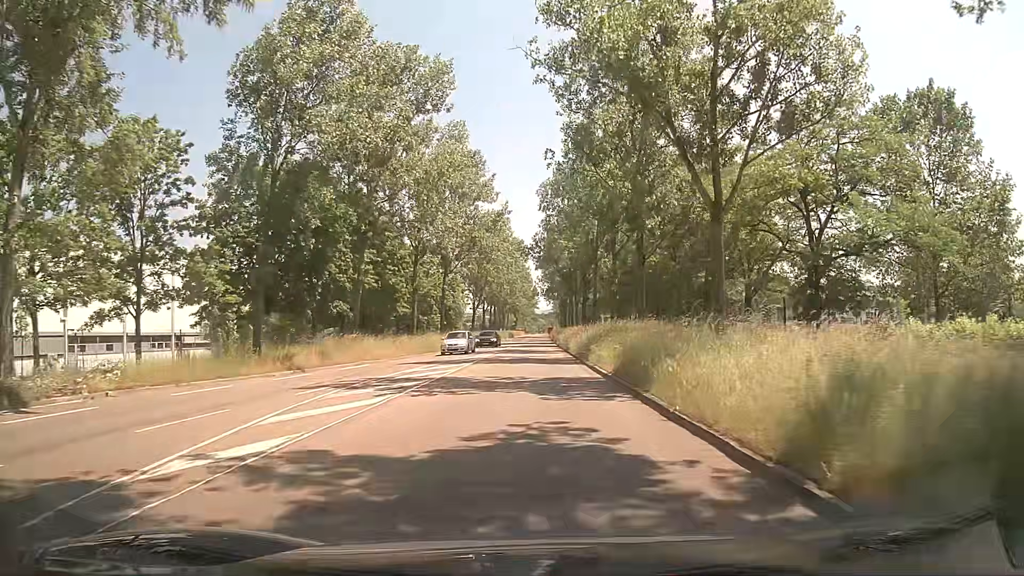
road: secondary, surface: asphalt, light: Day
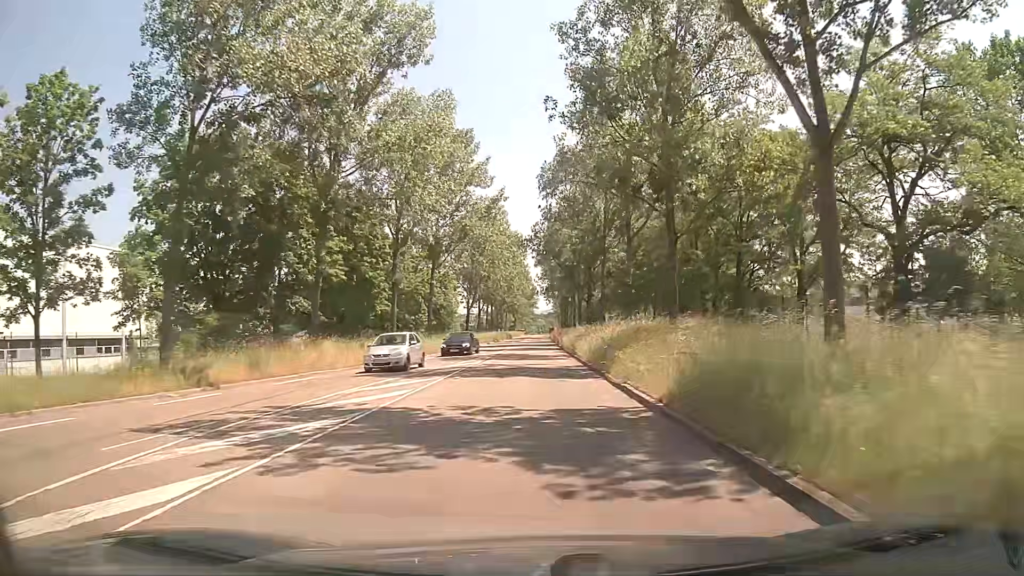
(0.0, +7.4) m; 0°
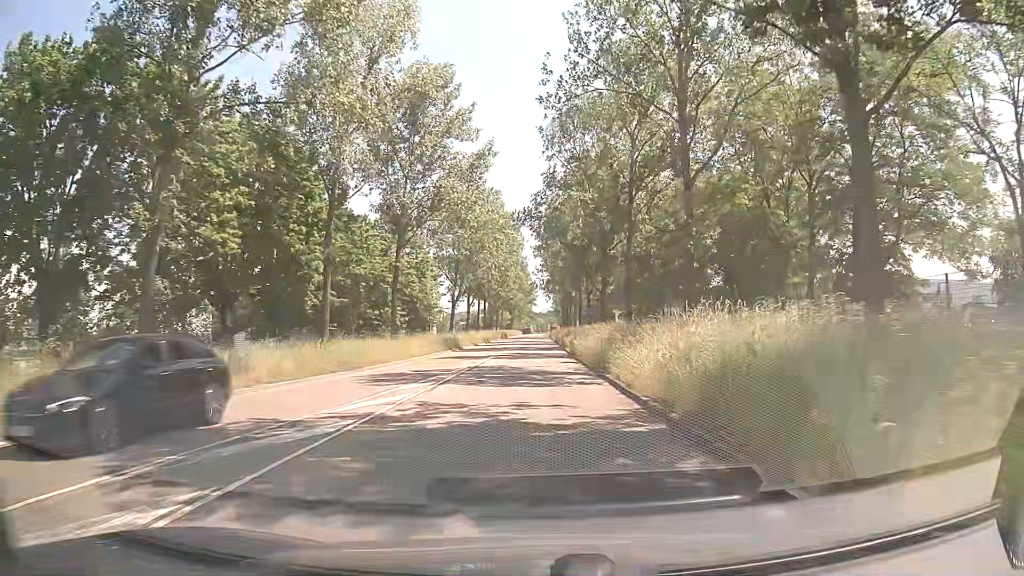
(0.0, +14.8) m; 0°
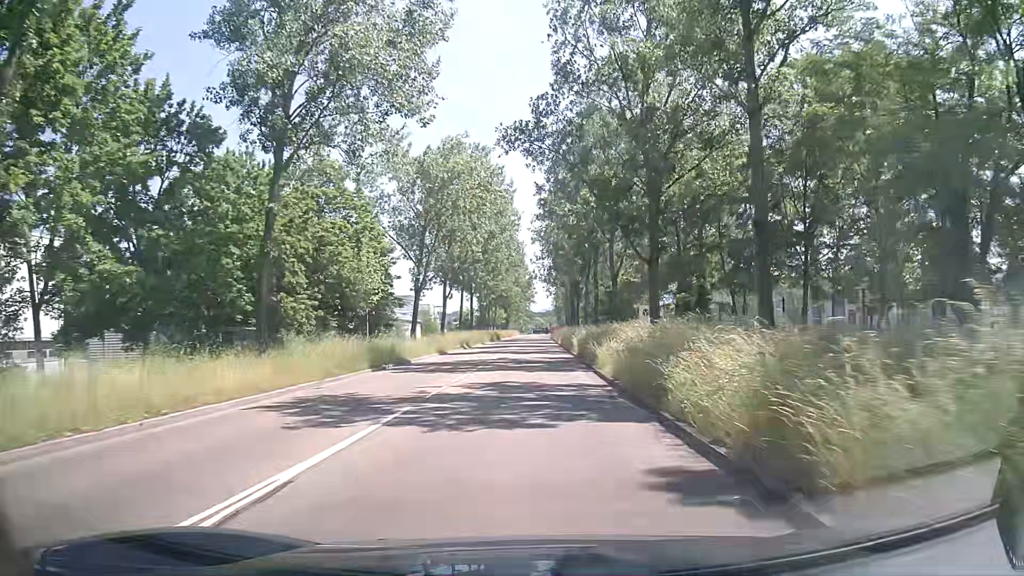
(0.0, +21.9) m; 0°
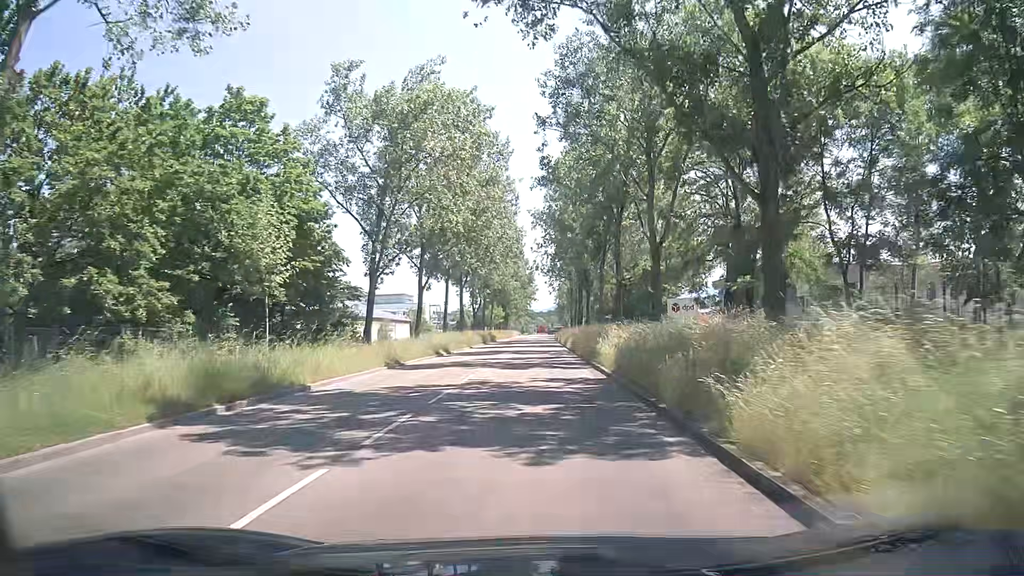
(+0.1, +14.5) m; +1°
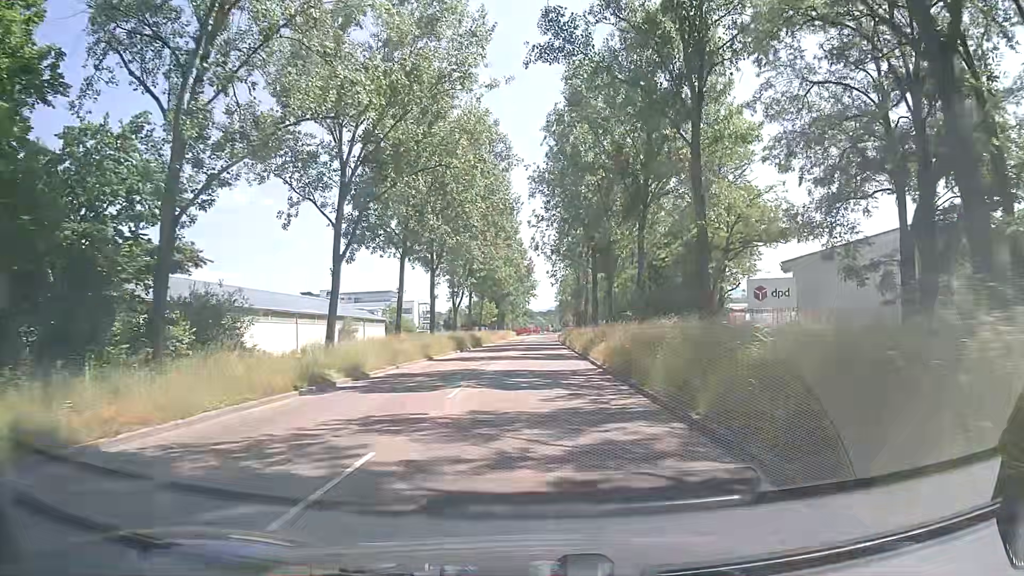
(-0.3, +21.6) m; -1°
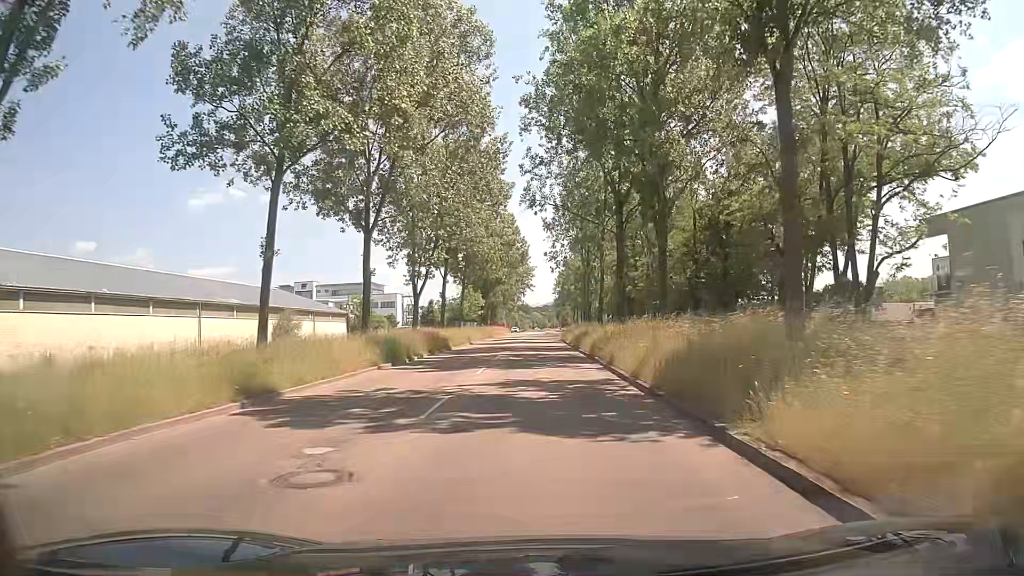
(+0.1, +21.5) m; 0°
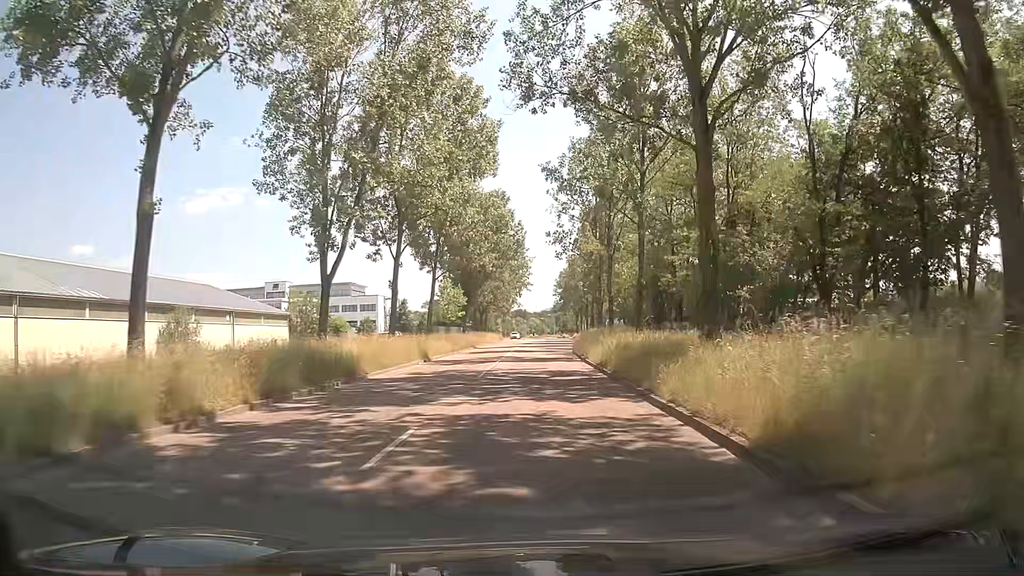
(0.0, +21.6) m; 0°
(0, +10) (0, +20) (0, +30) (+1, +40) (+1, +50) (+2, +60) (+2, +70) (+3, +80) (+3, +90) (+4, +100) m
